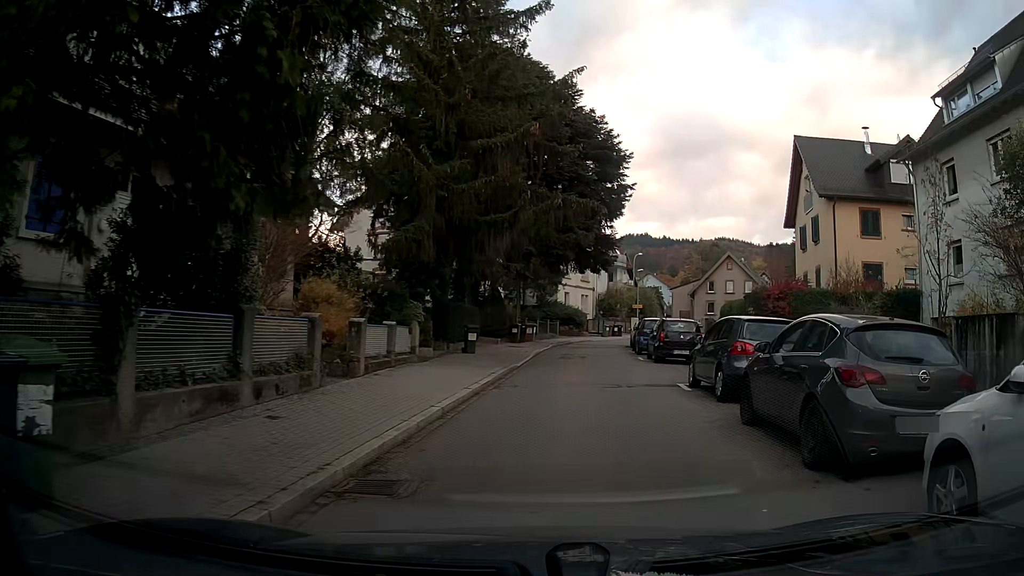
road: tertiary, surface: asphalt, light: Day
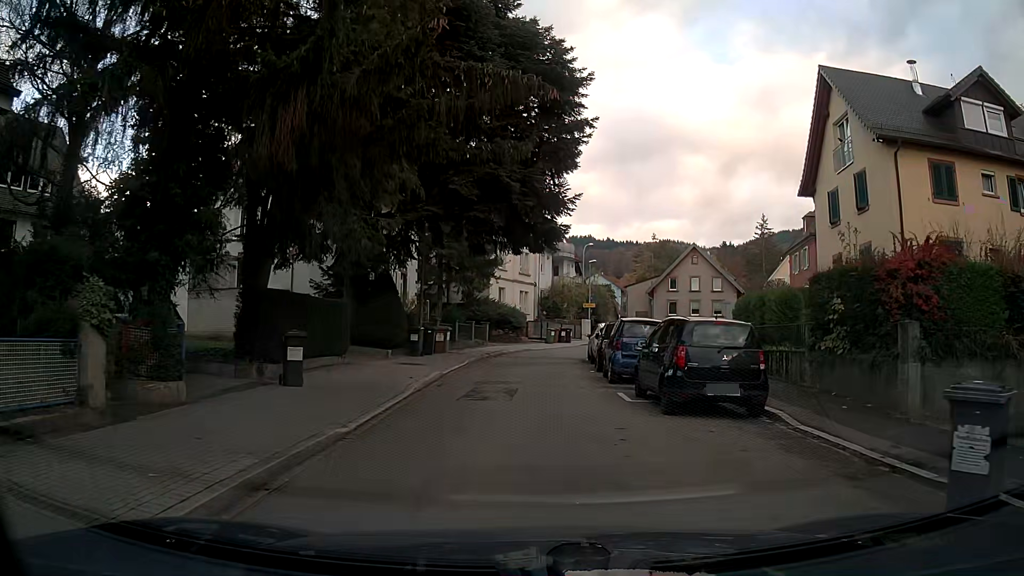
(+0.7, +12.6) m; +3°
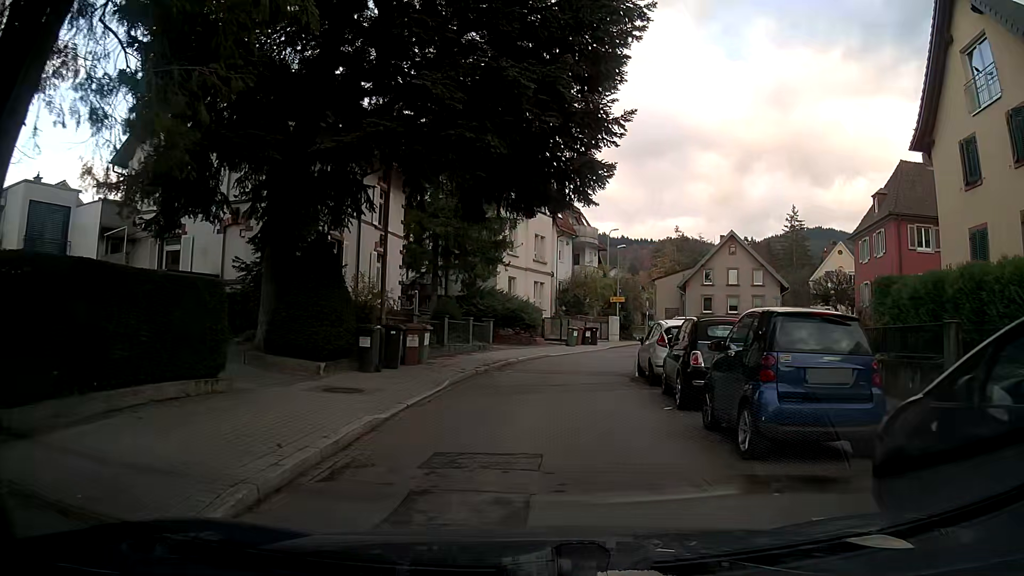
(-0.2, +9.3) m; -2°
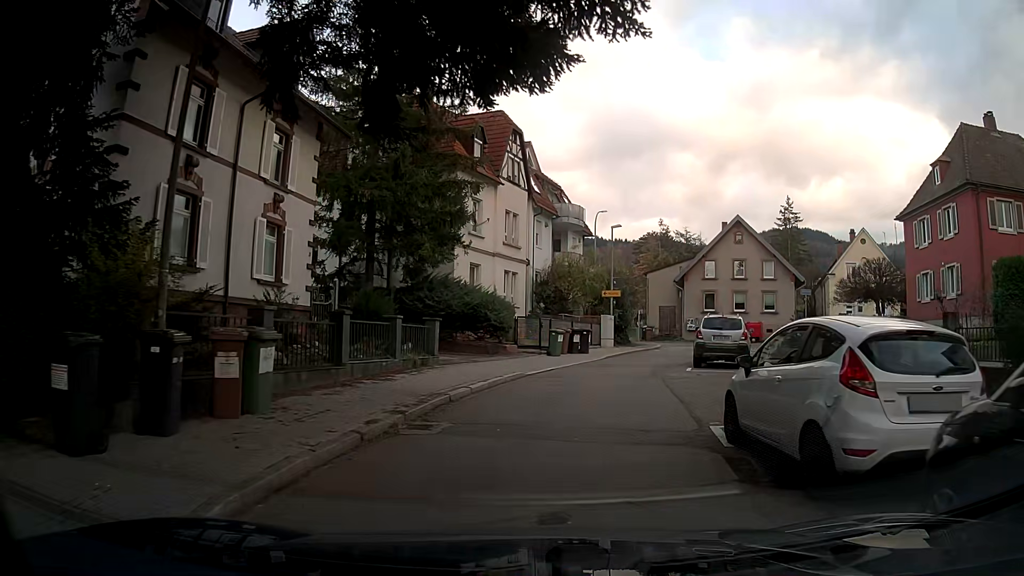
(+0.3, +9.9) m; +4°
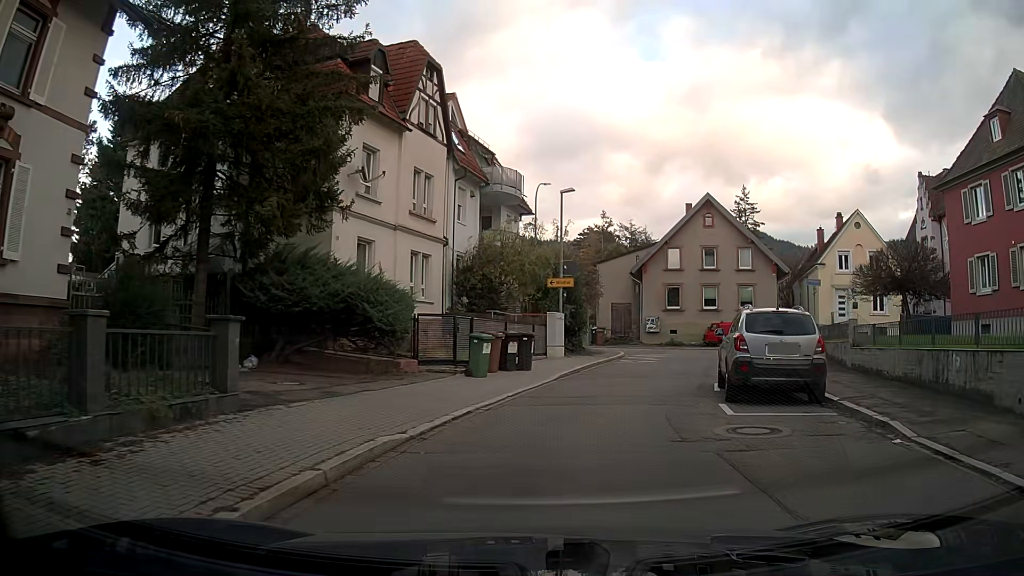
(+0.3, +9.9) m; +5°
(+1, +10) (+4, +19) (+8, +29) (+14, +36) (+24, +37) (+34, +35) (+44, +34) (+54, +35) (+64, +35) (+74, +34) m
